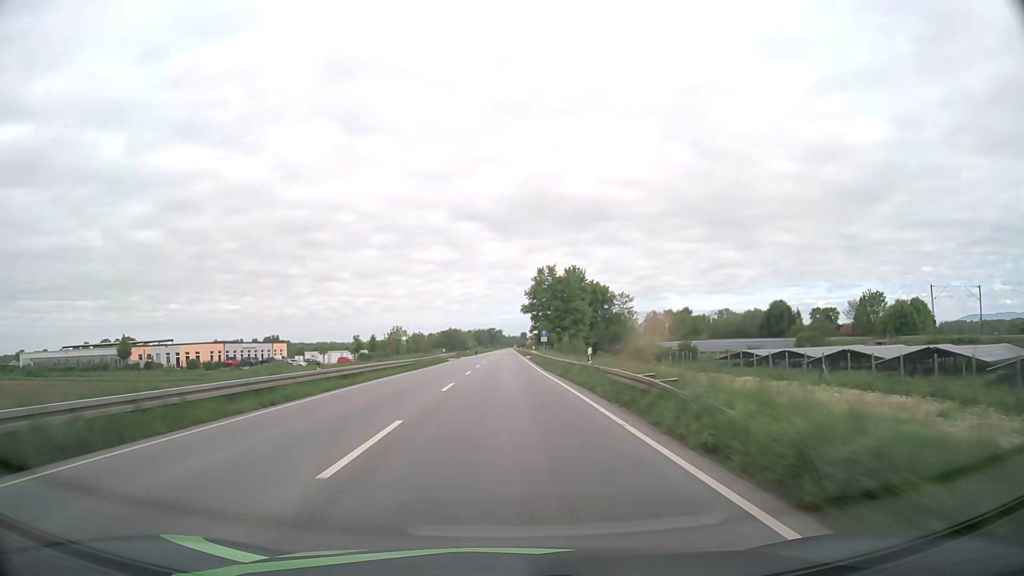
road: primary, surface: asphalt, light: Day
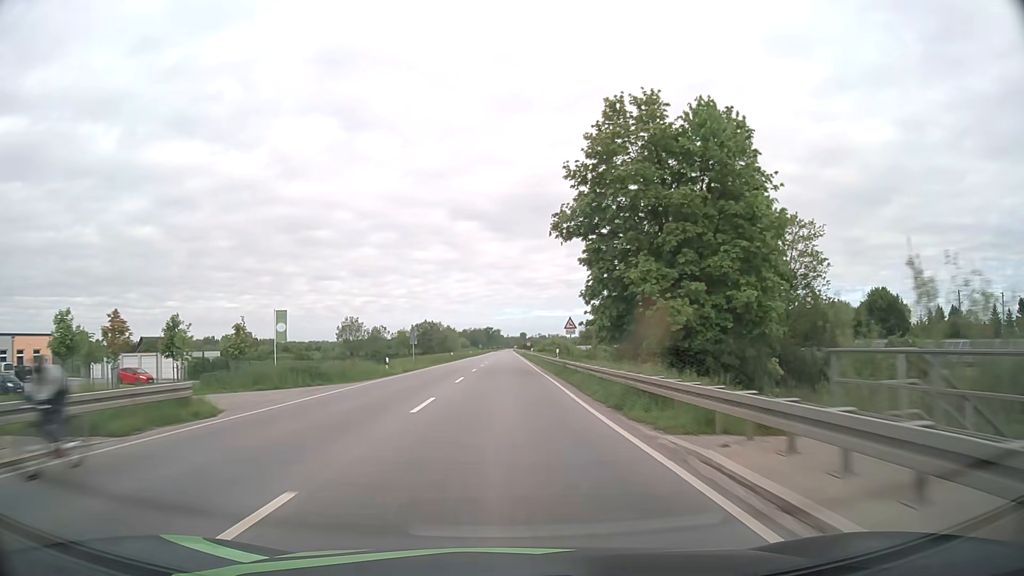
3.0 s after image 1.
(+0.1, +78.3) m; 0°
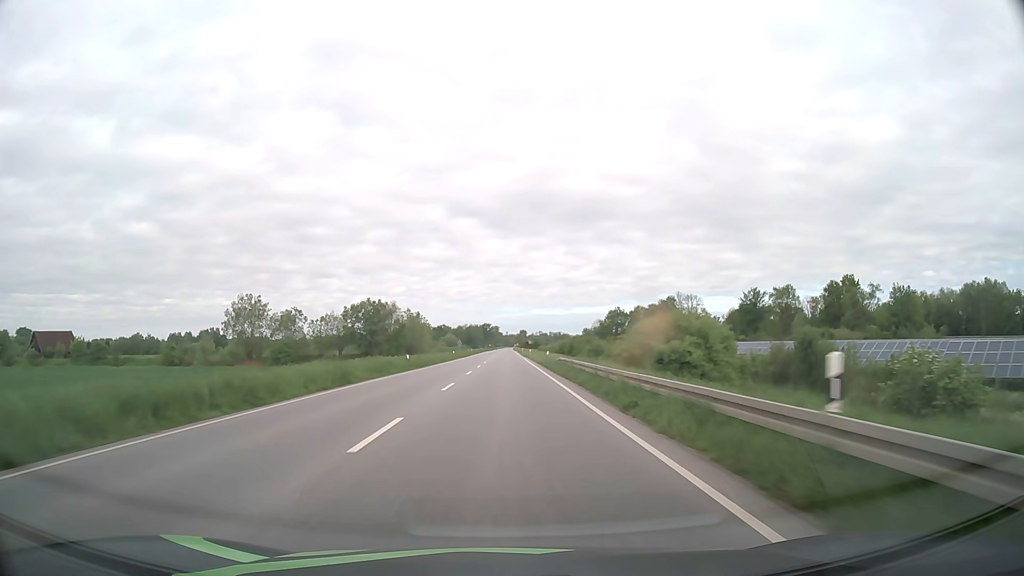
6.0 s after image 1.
(+0.3, +78.1) m; 0°
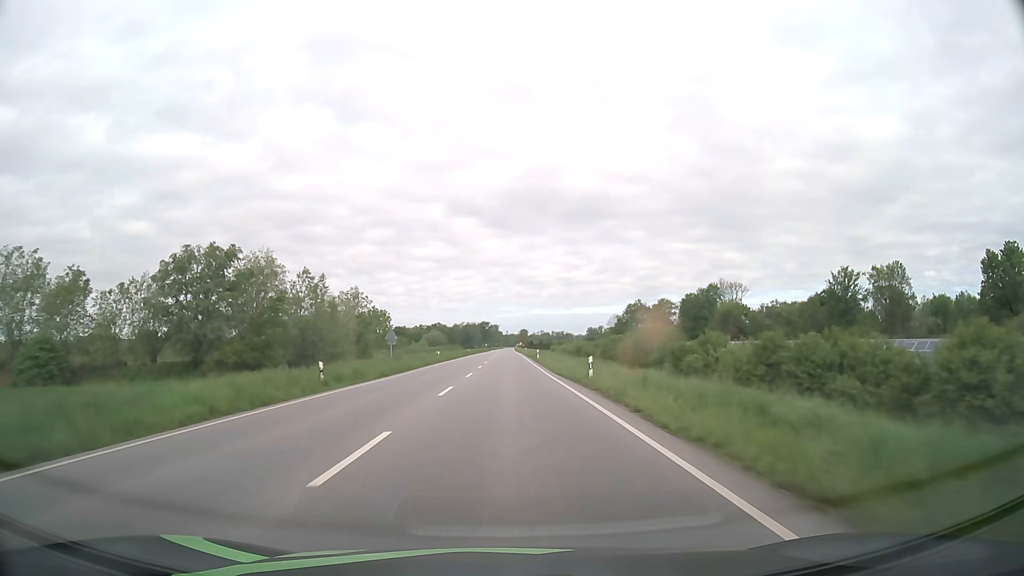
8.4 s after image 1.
(0.0, +62.4) m; 0°
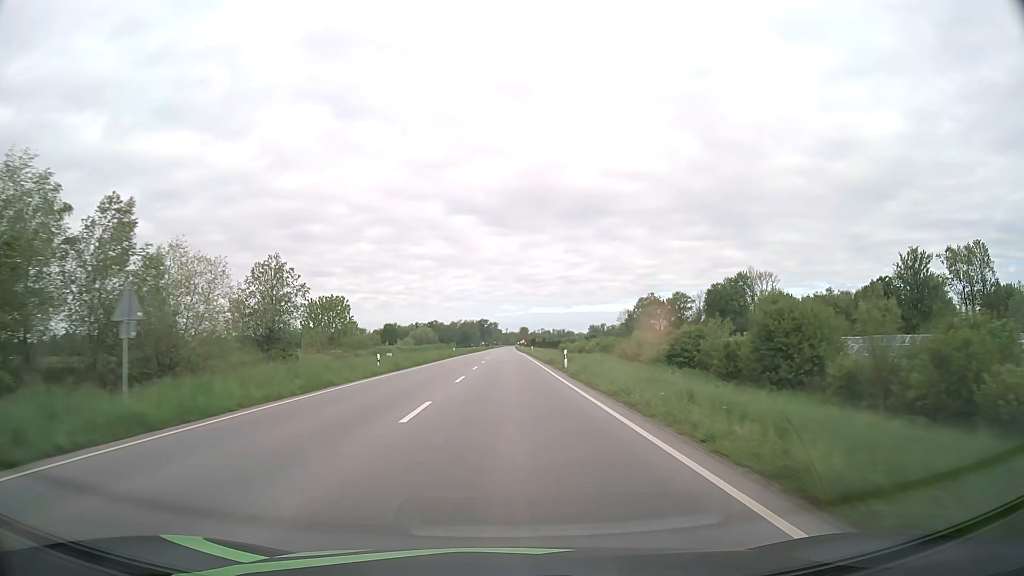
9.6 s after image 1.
(0.0, +31.2) m; 0°
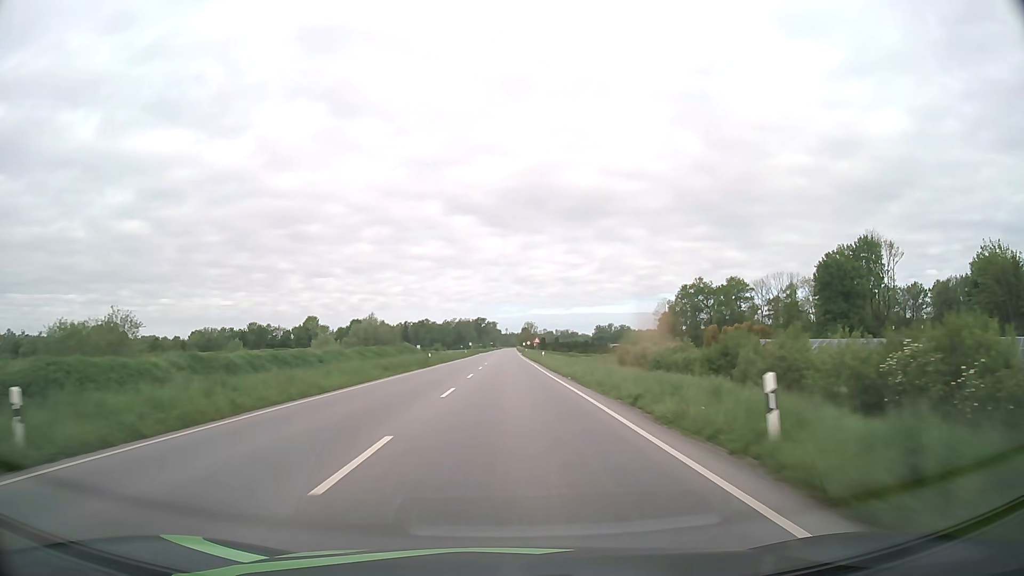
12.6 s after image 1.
(0.0, +77.9) m; 0°
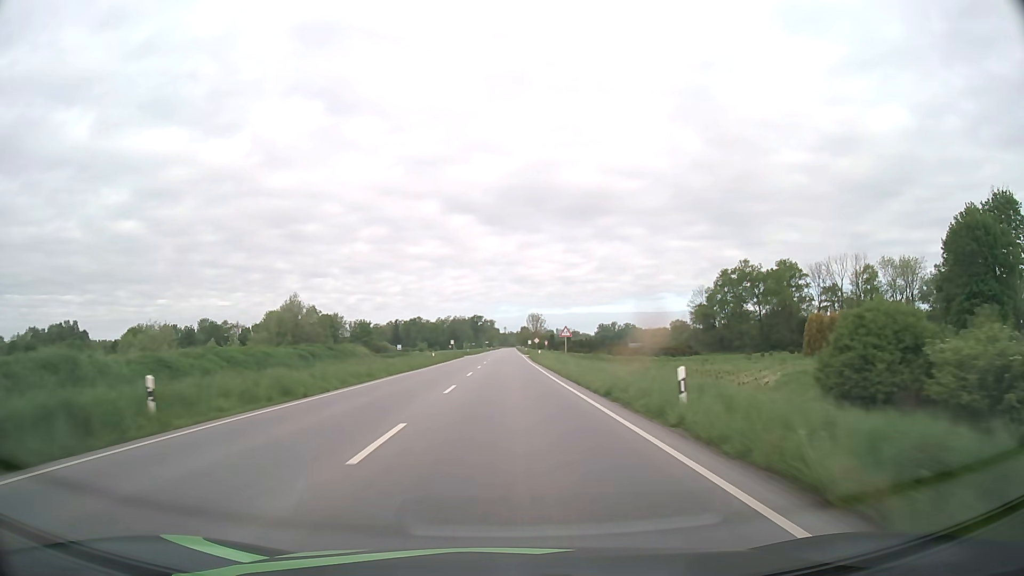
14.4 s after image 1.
(0.0, +46.7) m; 0°
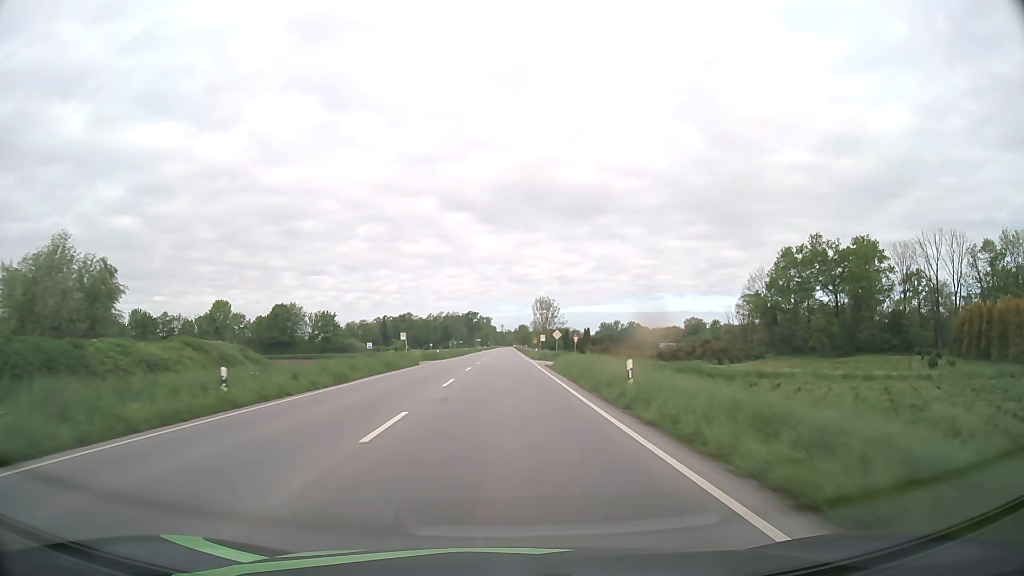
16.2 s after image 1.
(+0.1, +46.7) m; 0°
(0, +10) (0, +20) (0, +30) (0, +40) (0, +50) (0, +60) (0, +70) (0, +80) (0, +90) (0, +100) m
